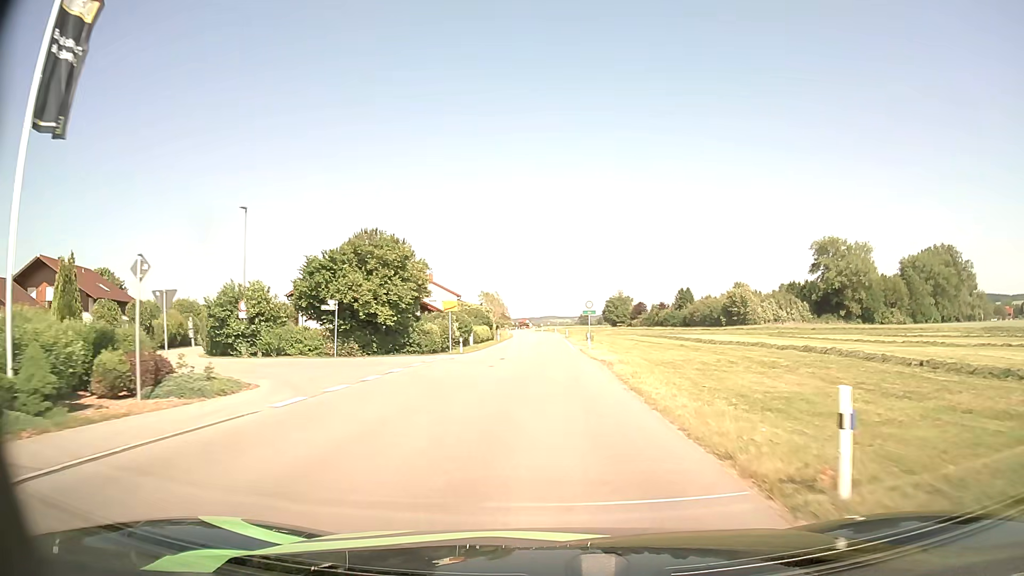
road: tertiary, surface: asphalt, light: Day
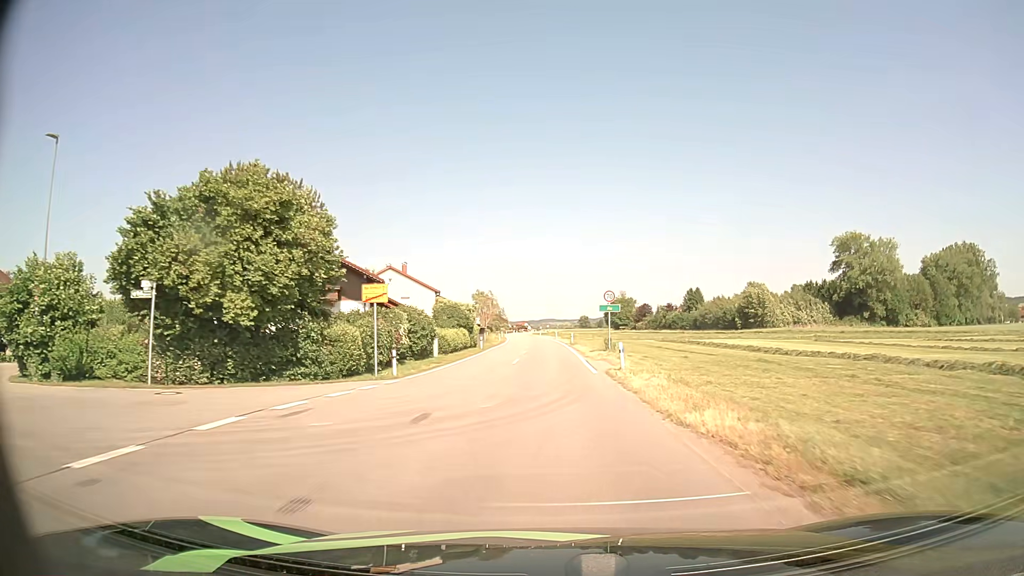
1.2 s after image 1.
(0.0, +17.3) m; 0°
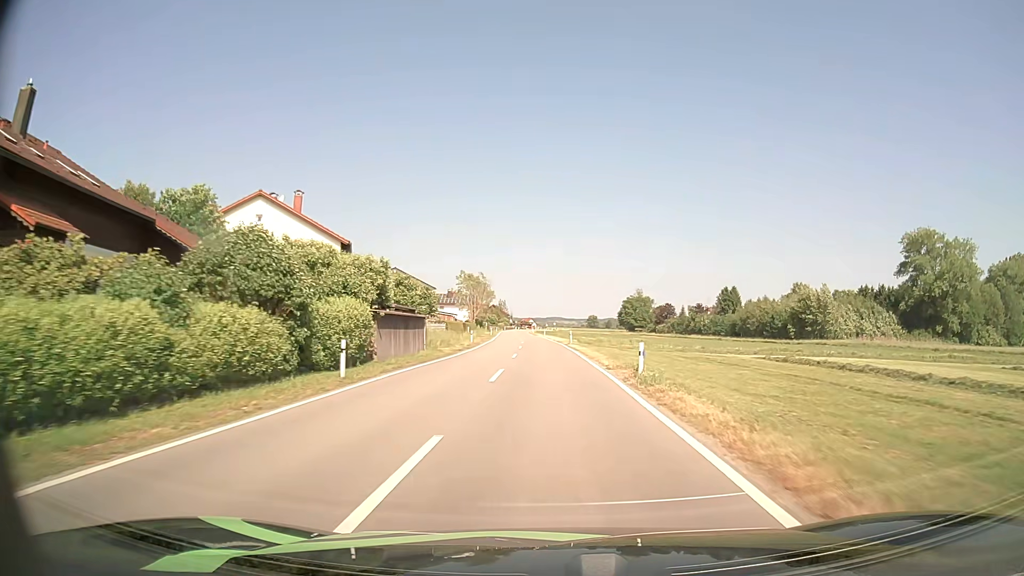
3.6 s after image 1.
(-0.2, +37.1) m; -1°
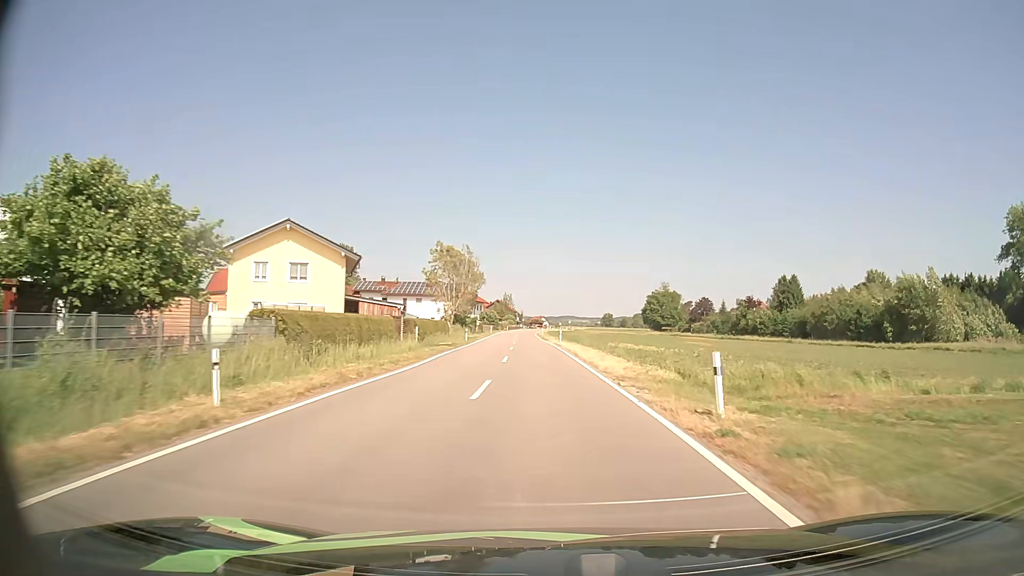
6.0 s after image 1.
(-0.4, +40.5) m; -1°
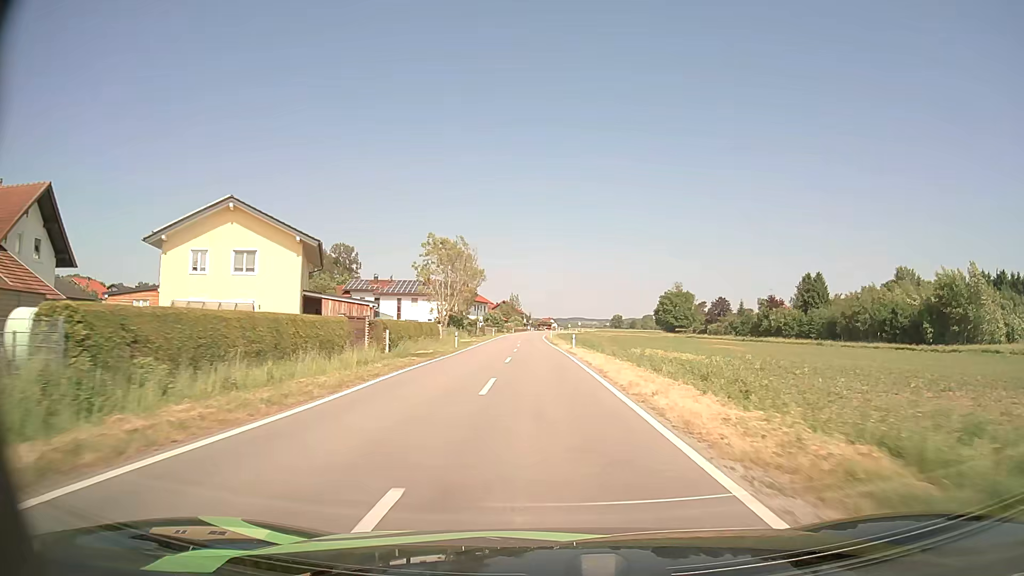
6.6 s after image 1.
(-0.1, +10.6) m; -1°
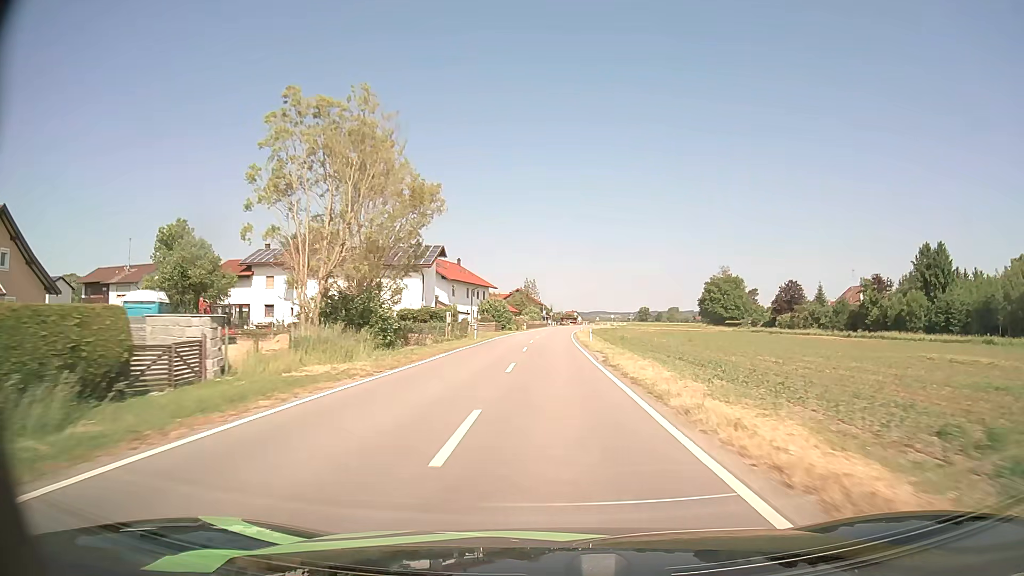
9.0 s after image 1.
(-1.0, +43.4) m; -2°
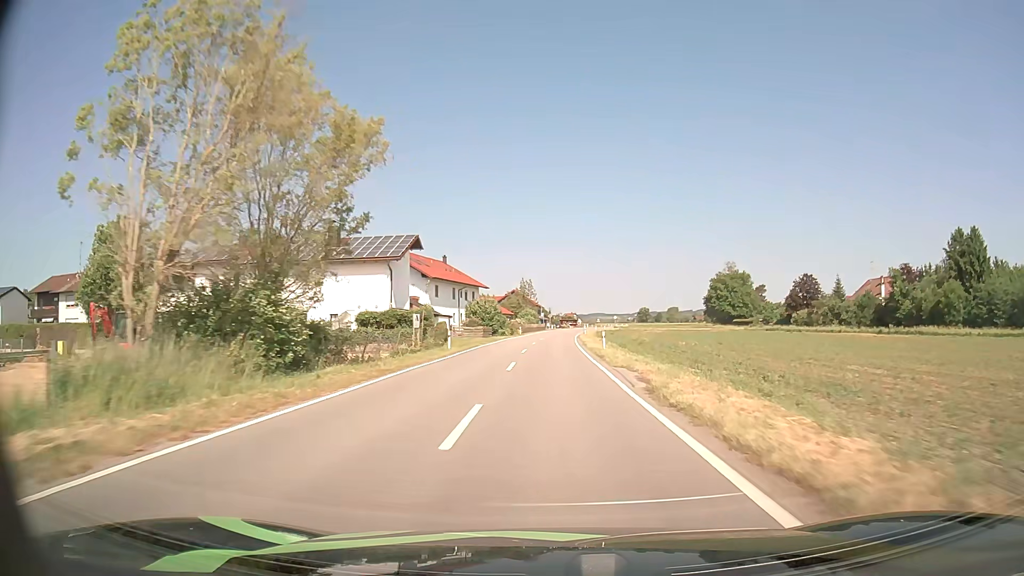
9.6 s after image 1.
(0.0, +11.1) m; 0°
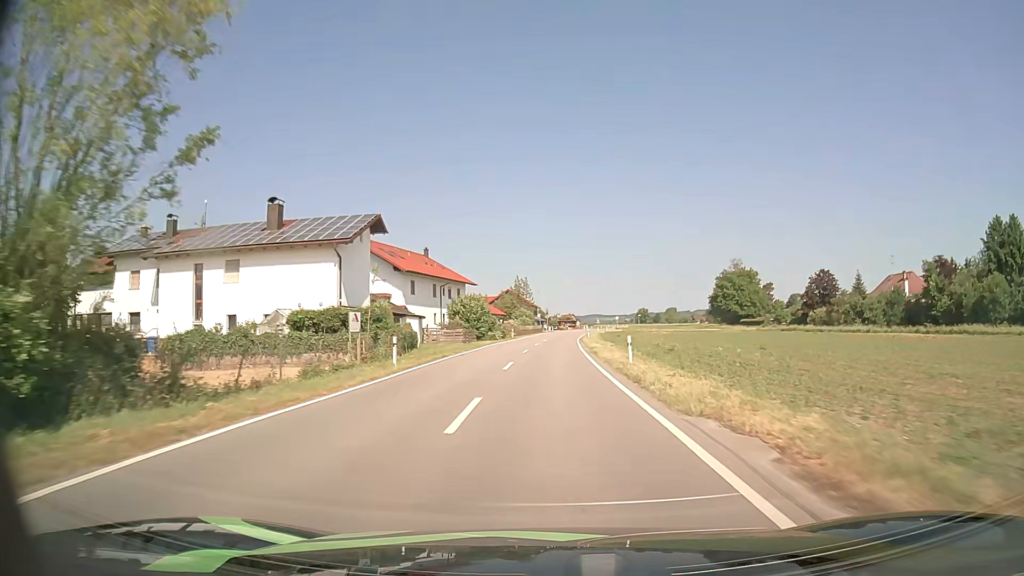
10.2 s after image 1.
(0.0, +11.2) m; 0°
(0, +10) (0, +20) (0, +30) (0, +40) (+1, +50) (+1, +60) (+2, +70) (+2, +80) (+3, +90) (+4, +100) m
